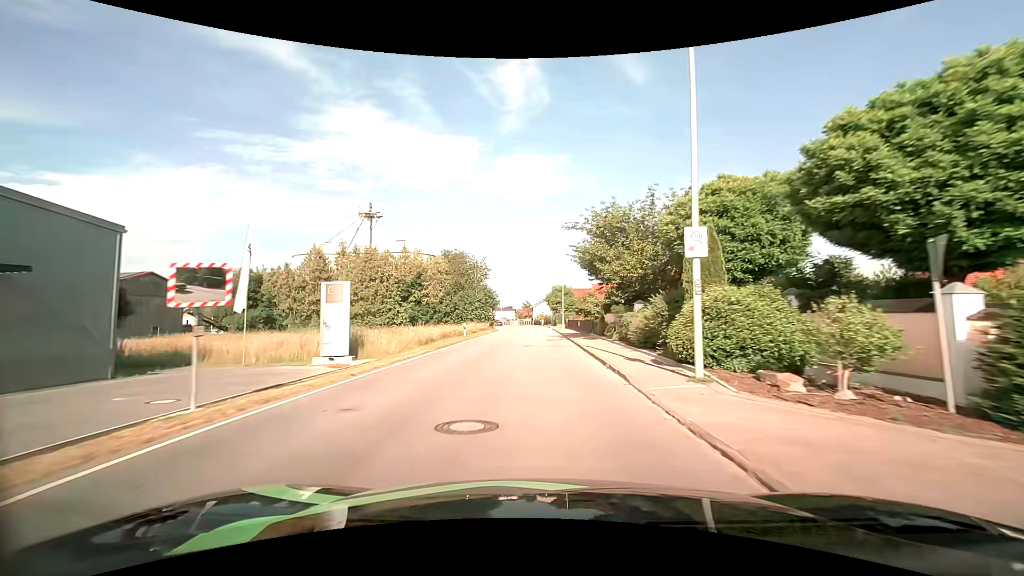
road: tertiary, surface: asphalt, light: Day
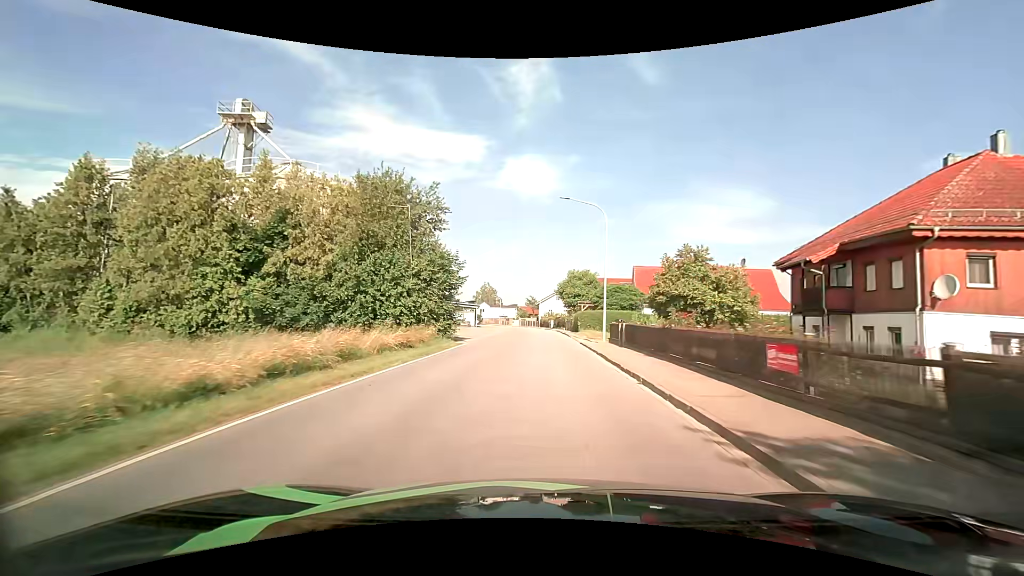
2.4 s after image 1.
(-0.7, +33.8) m; -1°
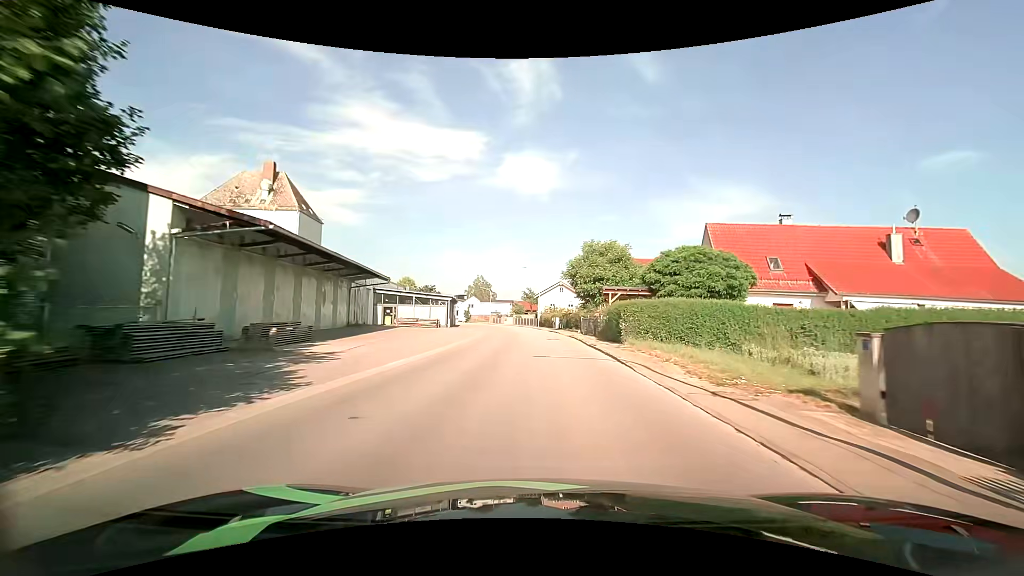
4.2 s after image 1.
(-0.1, +24.7) m; 0°
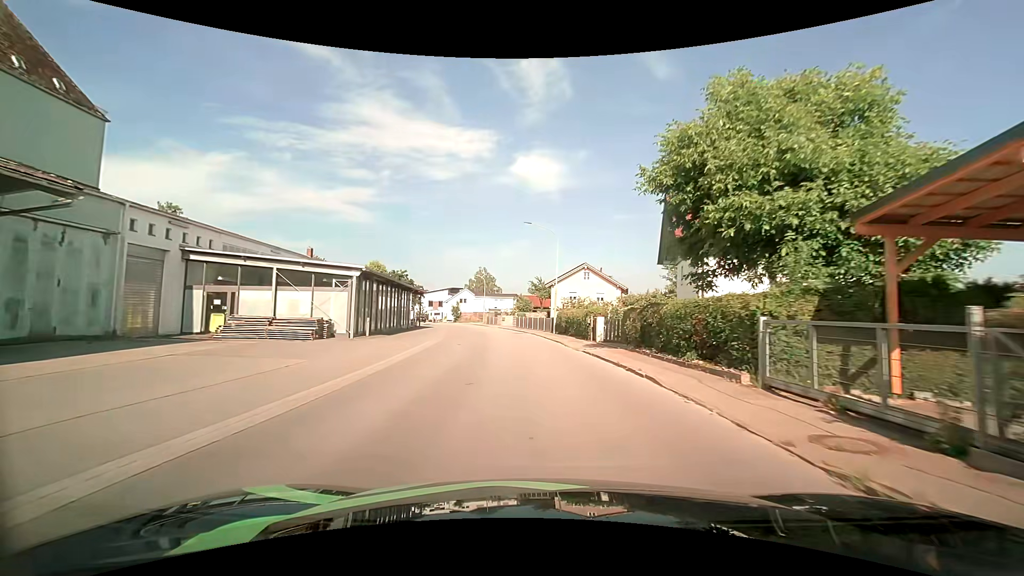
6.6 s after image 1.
(-0.2, +32.0) m; -1°
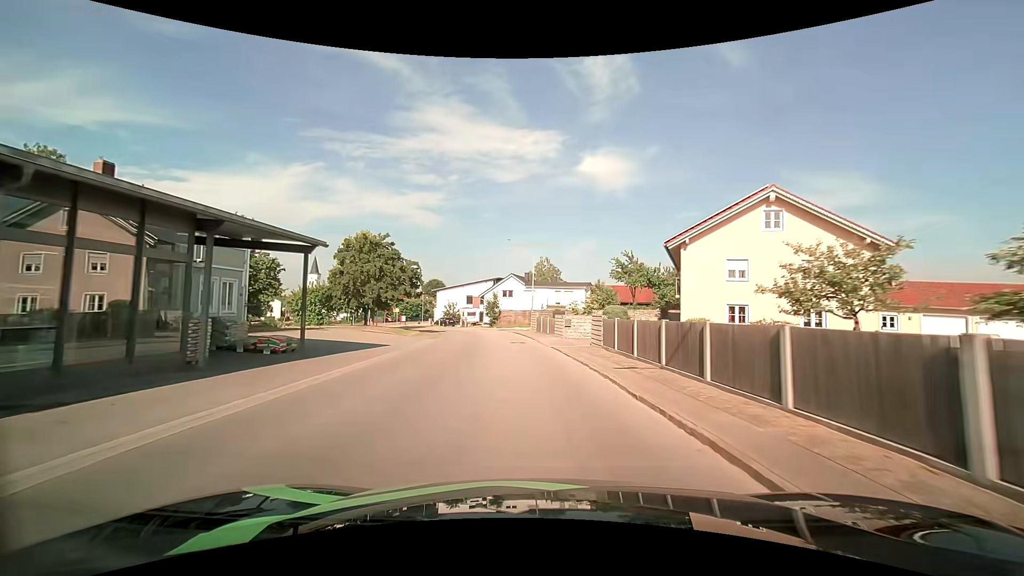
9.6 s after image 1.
(-2.3, +37.4) m; -8°
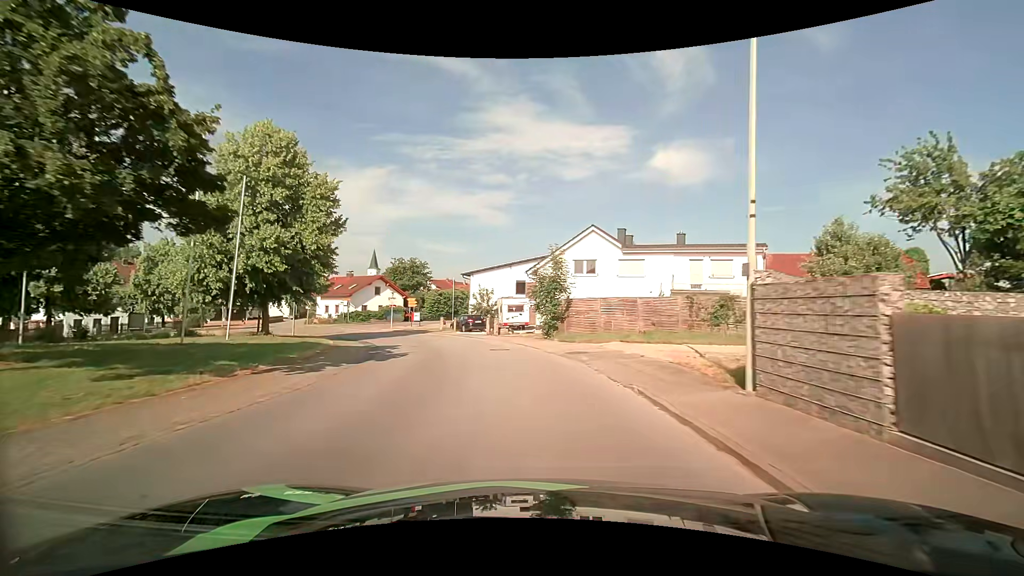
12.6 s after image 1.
(-2.6, +35.2) m; -8°
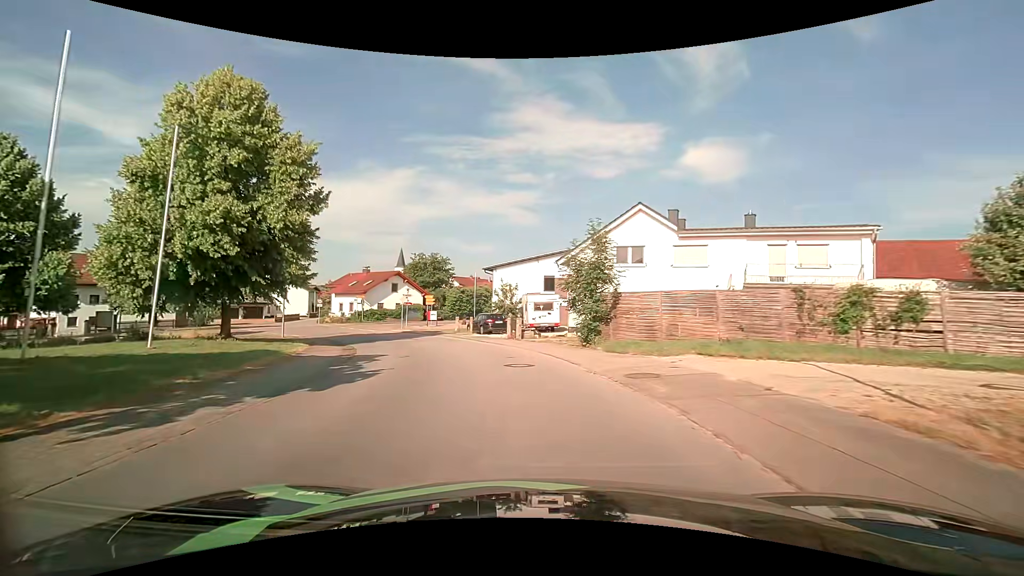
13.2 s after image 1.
(-0.2, +6.3) m; -3°
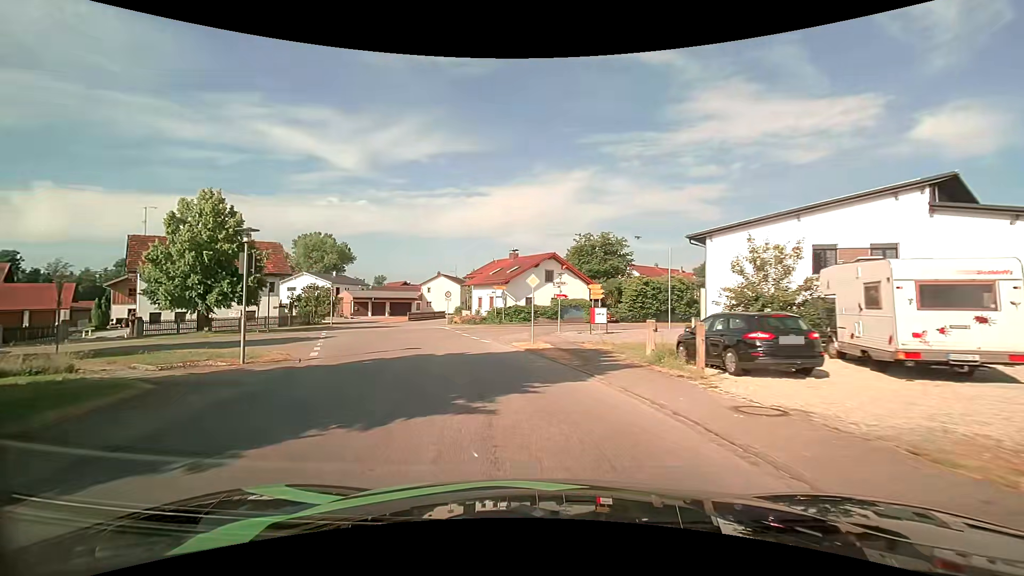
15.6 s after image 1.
(-3.3, +21.4) m; -19°
(-1, +10) (-3, +20) (-6, +29) (-10, +39) (-12, +48) (-13, +58) (-12, +68) (-11, +78) (-10, +88) (-9, +98) m
